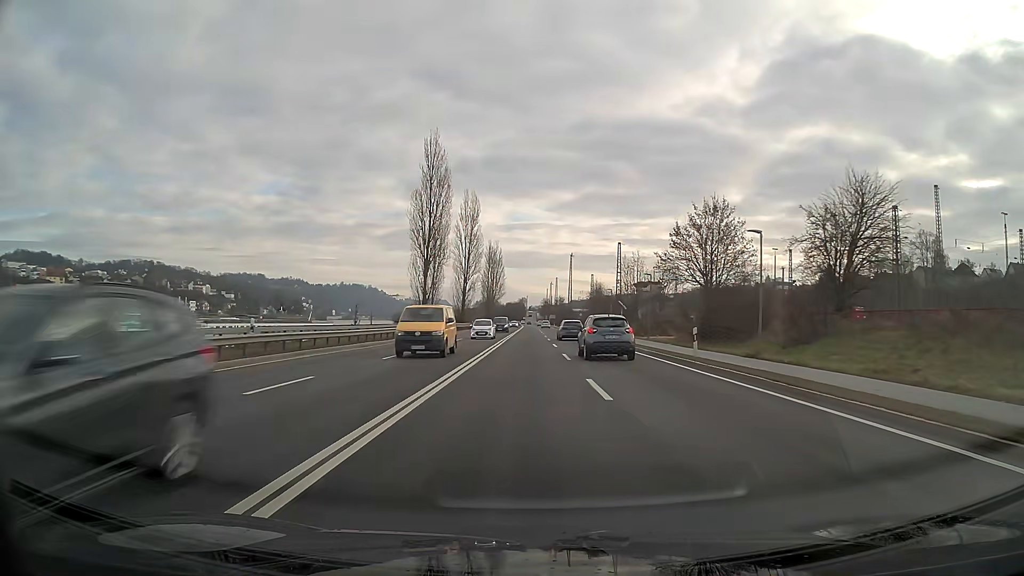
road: primary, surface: asphalt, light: Day
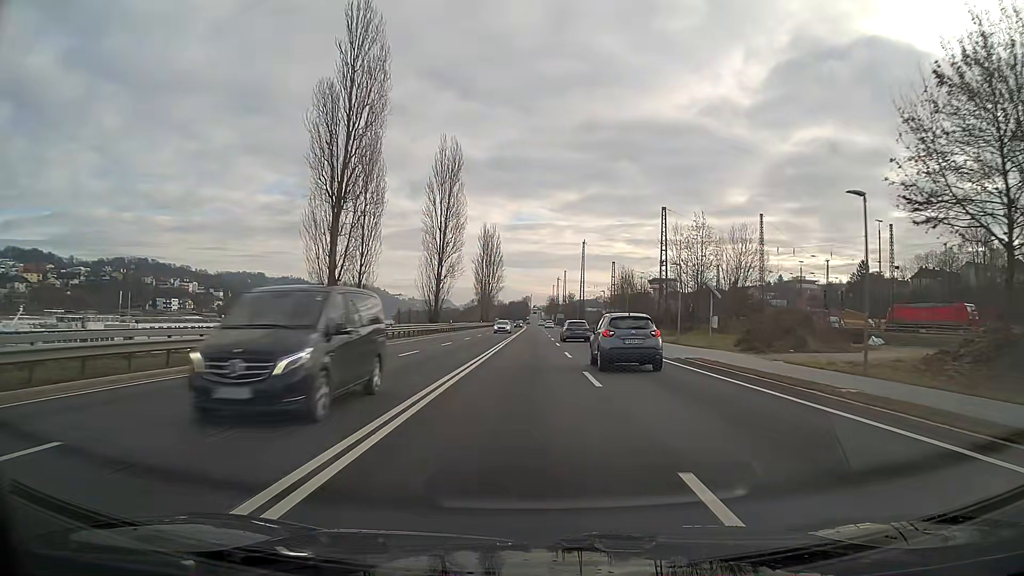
(-0.1, +33.8) m; 0°
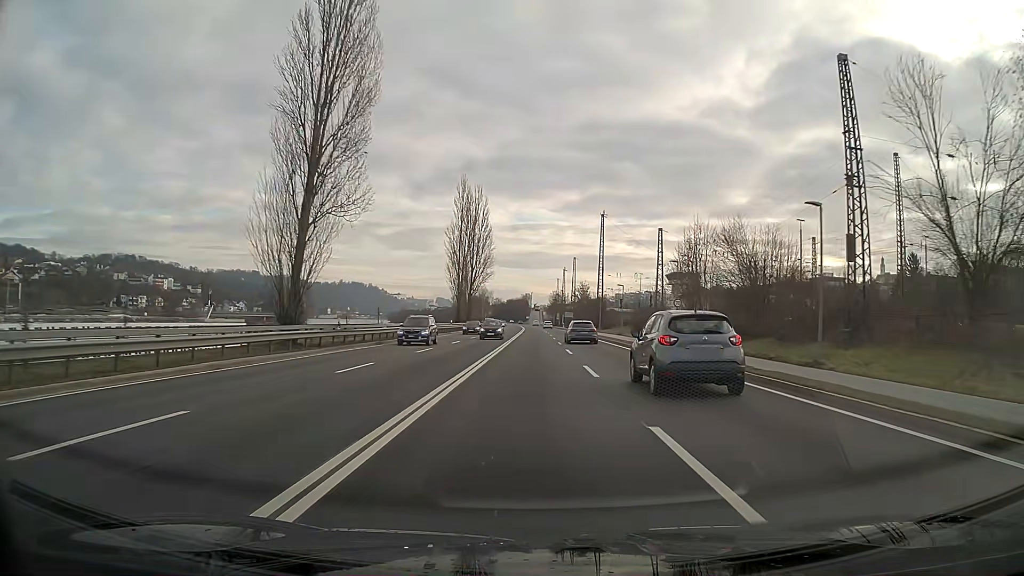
(0.0, +45.2) m; 0°
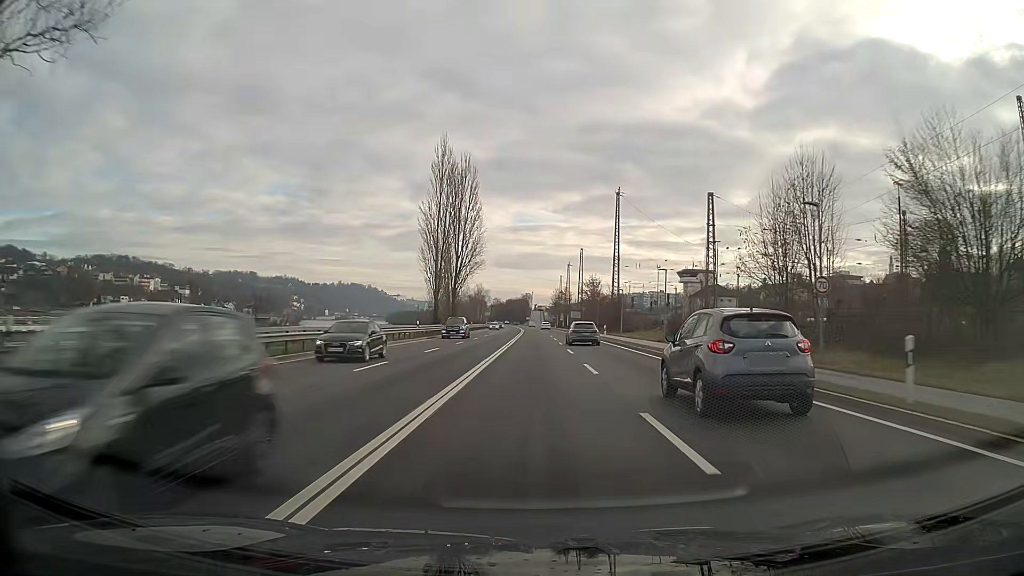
(0.0, +22.8) m; 0°
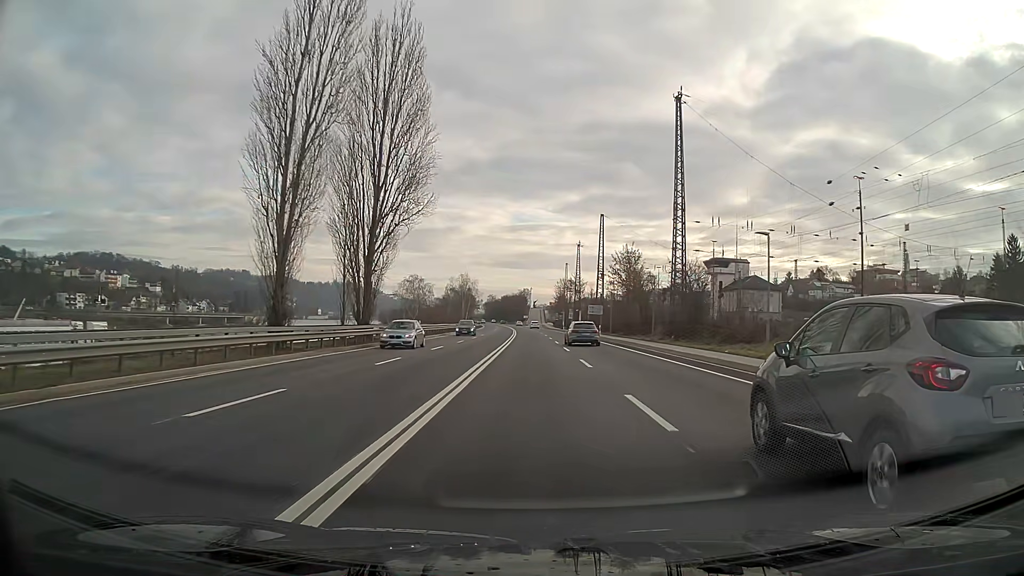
(+0.1, +45.9) m; 0°
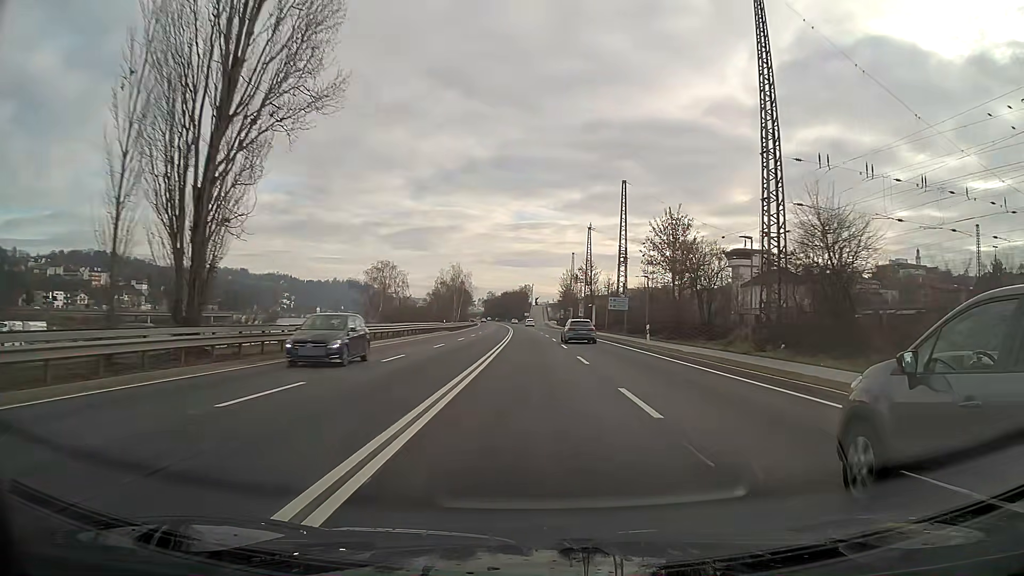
(0.0, +23.1) m; 0°
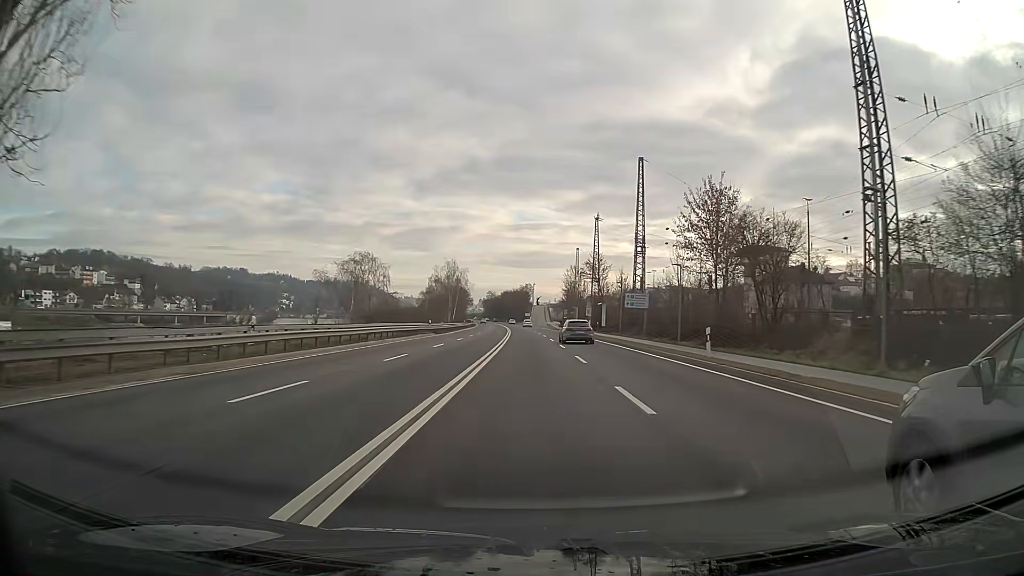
(0.0, +11.6) m; 0°
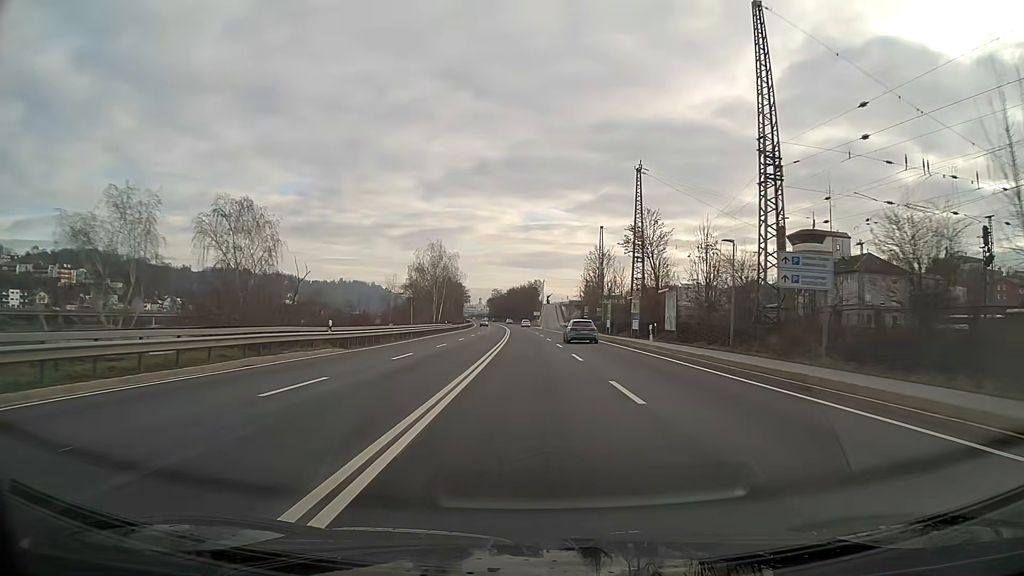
(-0.3, +35.1) m; -1°
